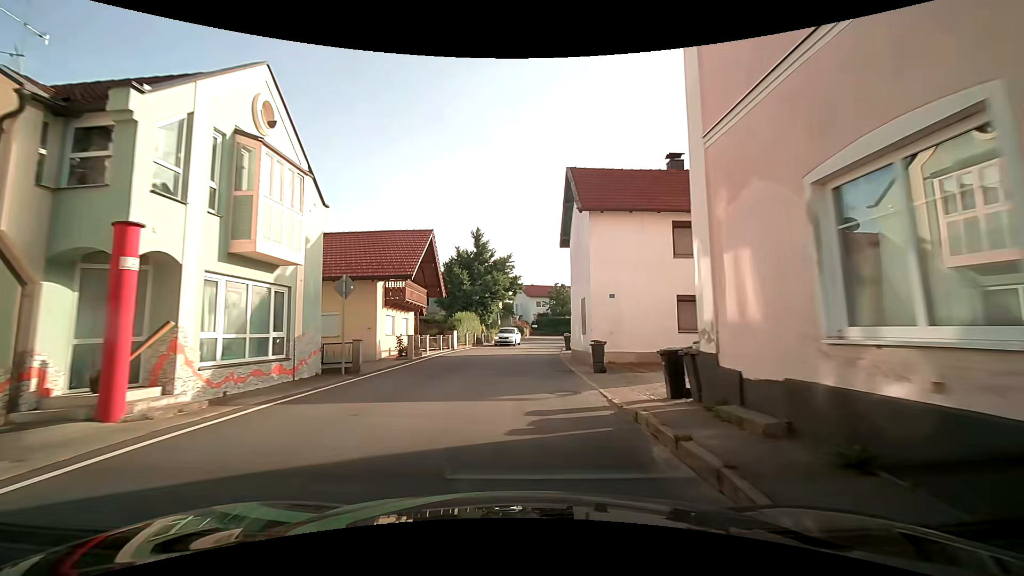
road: secondary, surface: asphalt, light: Day
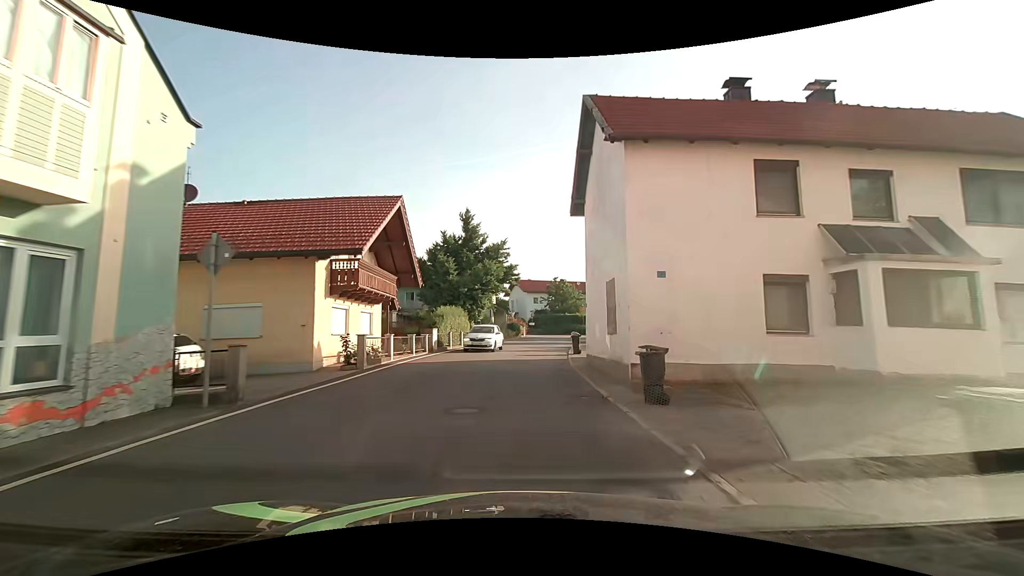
(0.0, +6.6) m; -1°
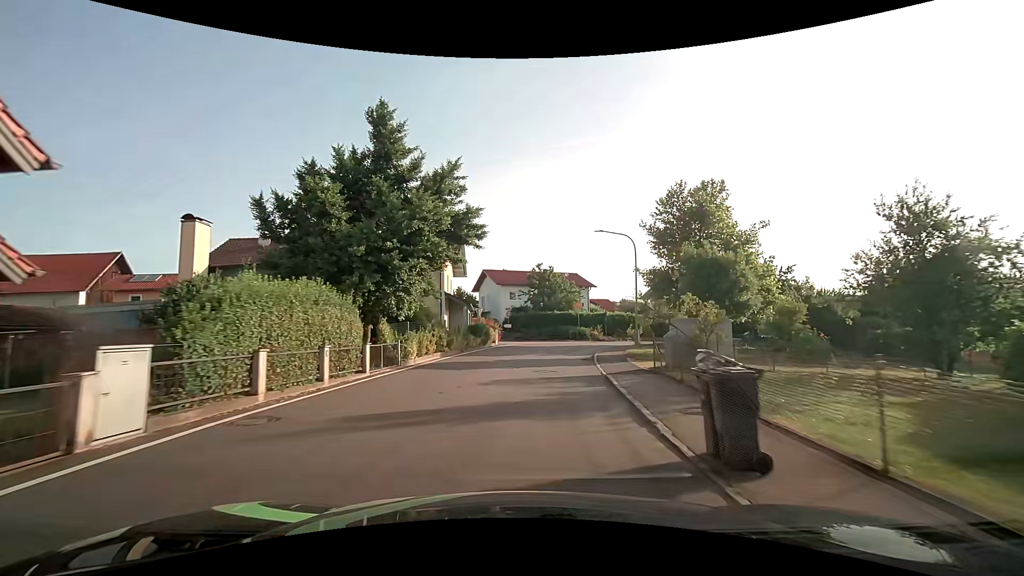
(+0.6, +19.9) m; +5°
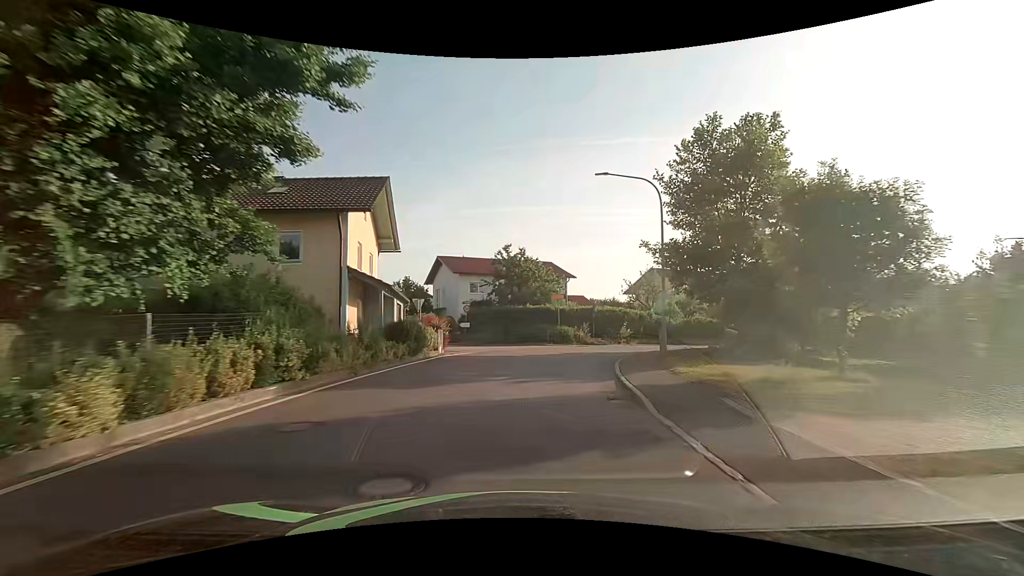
(+0.2, +12.9) m; +3°
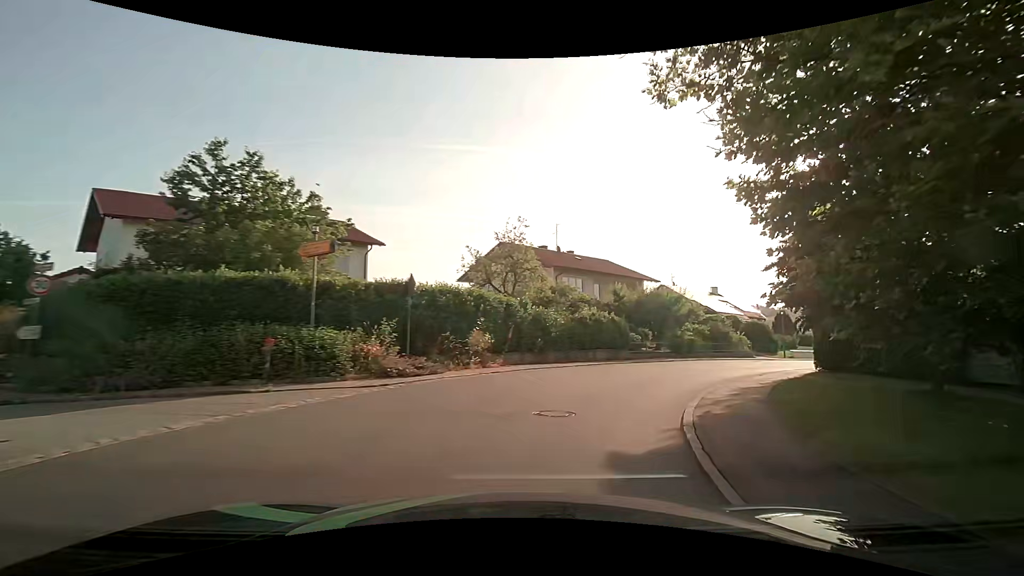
(+3.0, +23.5) m; +19°
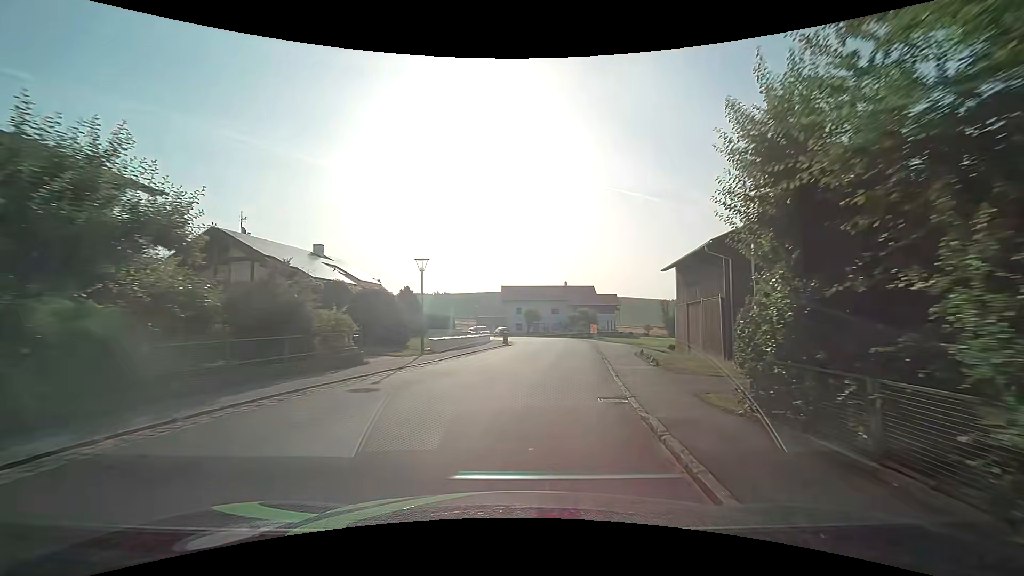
(+11.2, +25.2) m; +42°
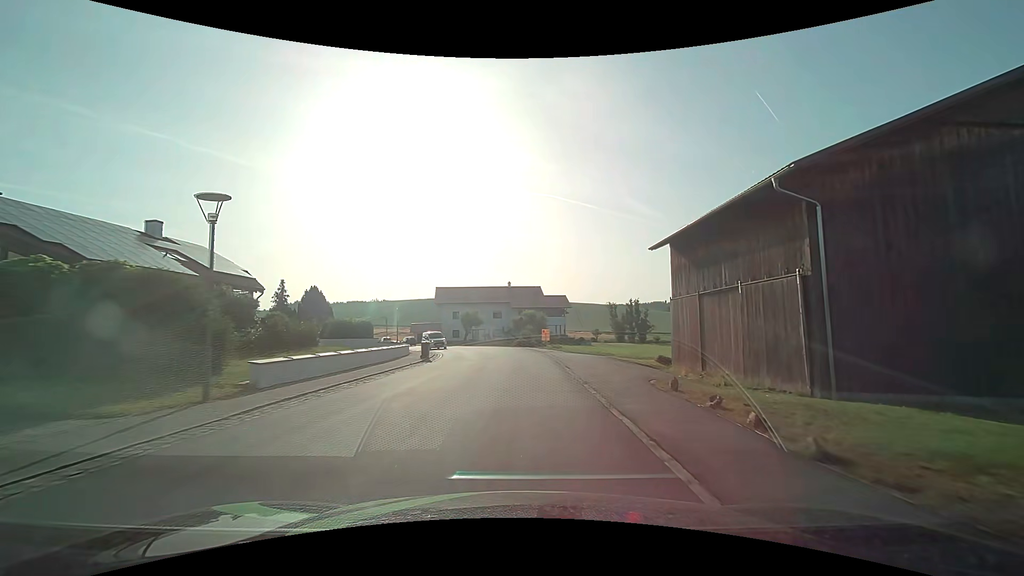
(+0.8, +12.2) m; +6°
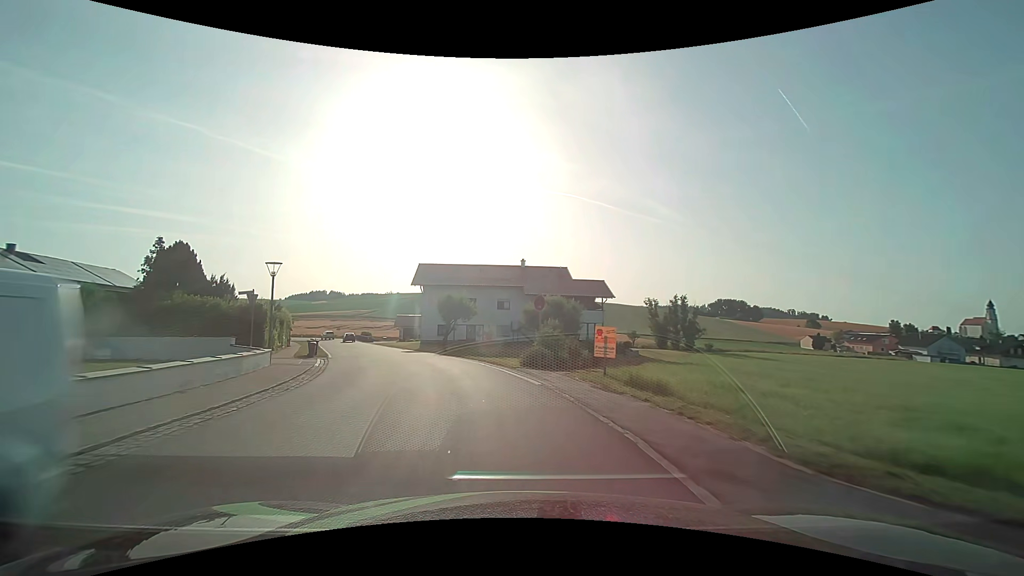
(+0.6, +26.5) m; -1°
(-1, +10) (-3, +20) (-6, +29) (-9, +39) (-13, +48) (-17, +57) (-21, +66) (-25, +75) (-29, +85) (-34, +93) m
